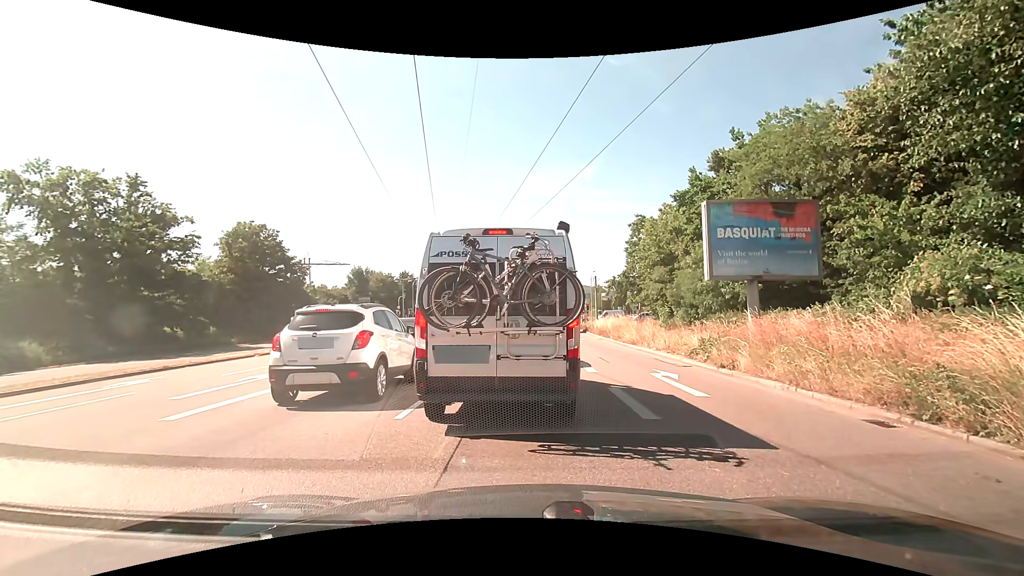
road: primary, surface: asphalt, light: Day
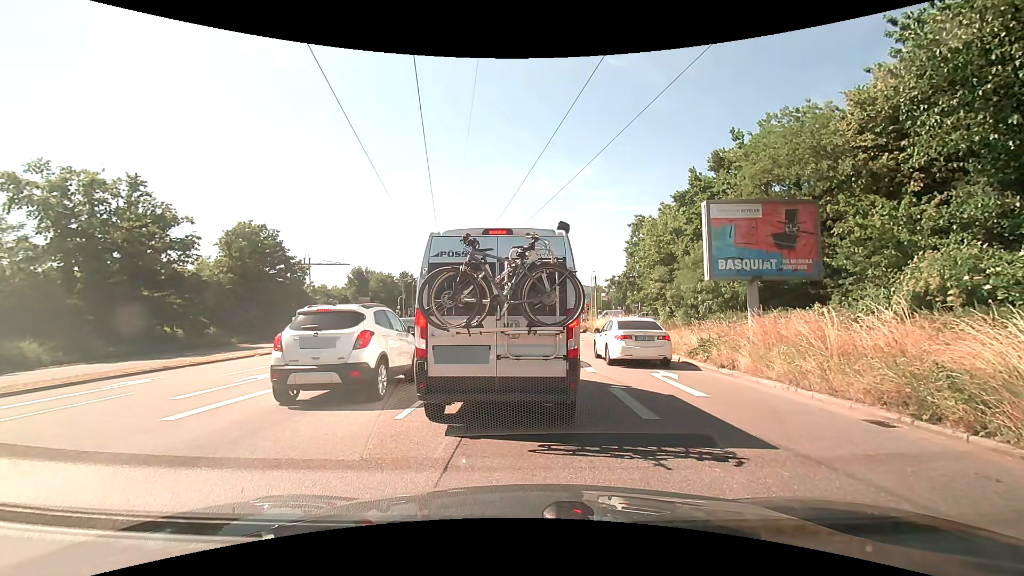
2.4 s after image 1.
(0.0, 0.0) m; 0°
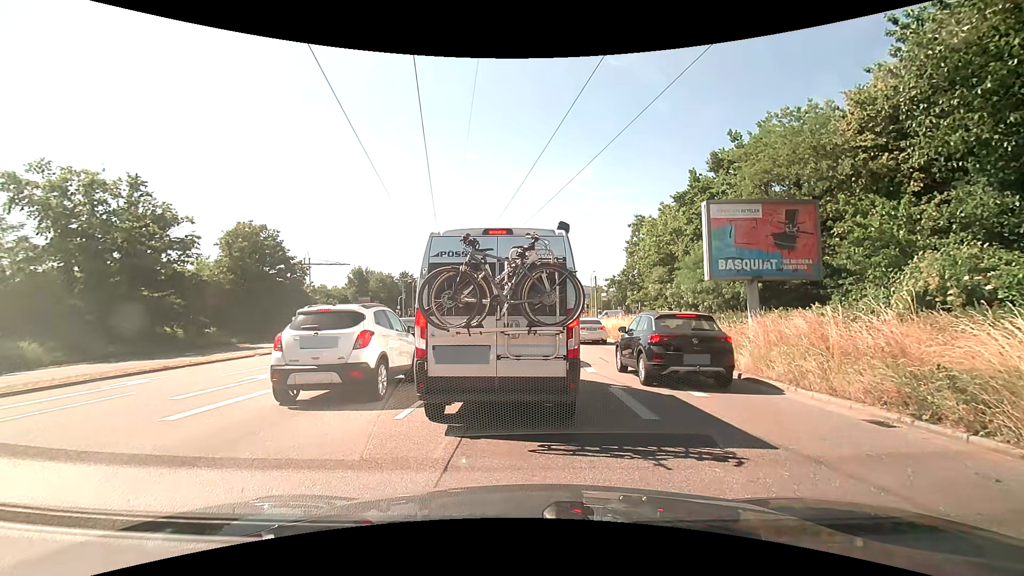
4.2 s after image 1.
(0.0, 0.0) m; 0°
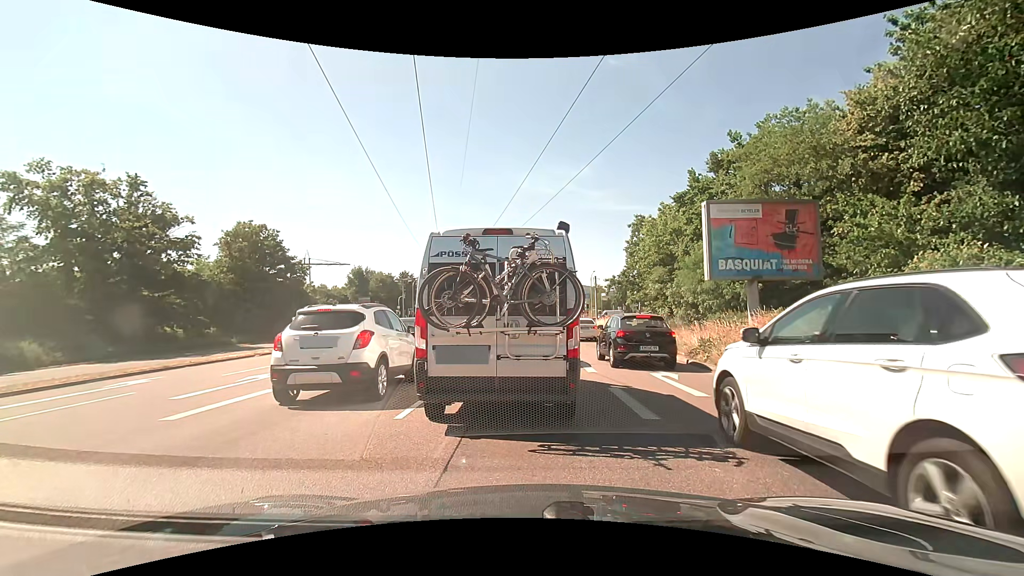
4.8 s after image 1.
(0.0, 0.0) m; 0°
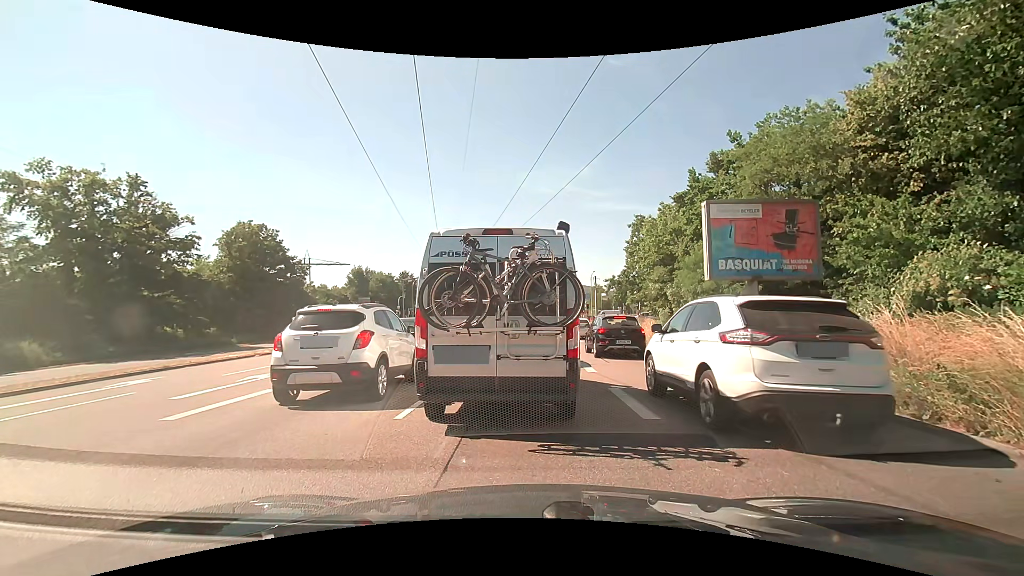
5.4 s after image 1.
(0.0, 0.0) m; 0°
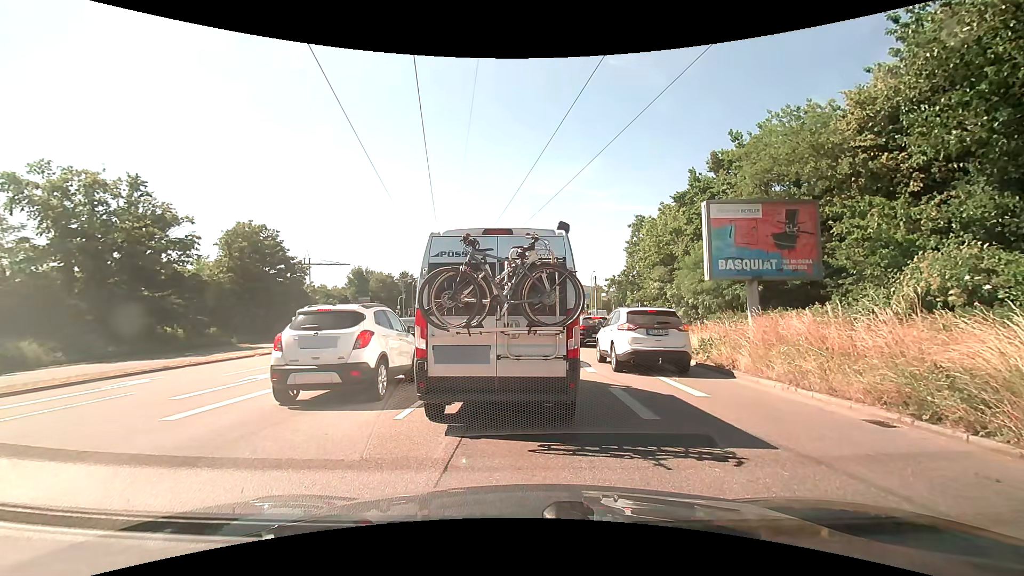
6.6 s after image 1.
(0.0, 0.0) m; 0°
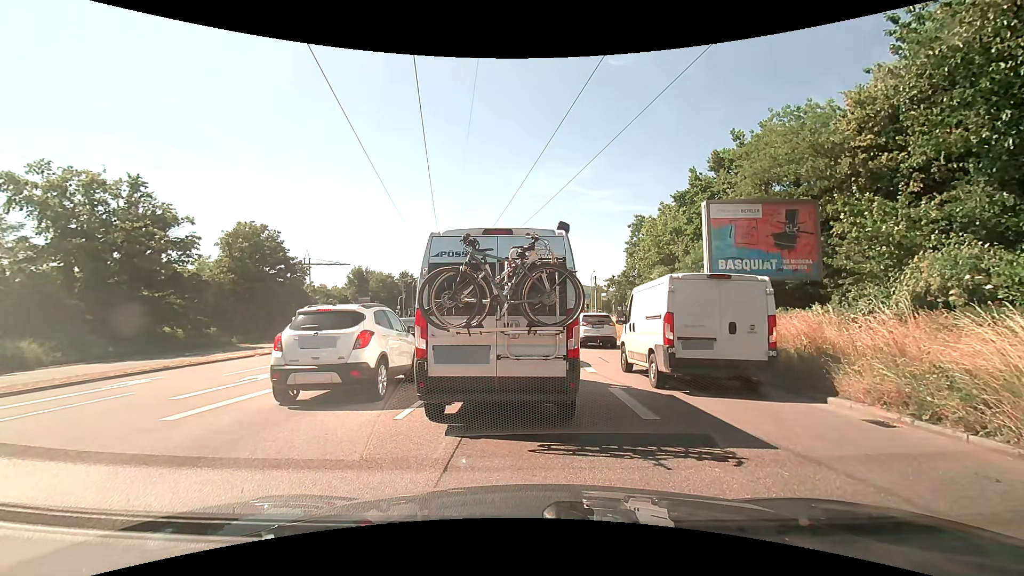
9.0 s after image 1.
(0.0, 0.0) m; 0°
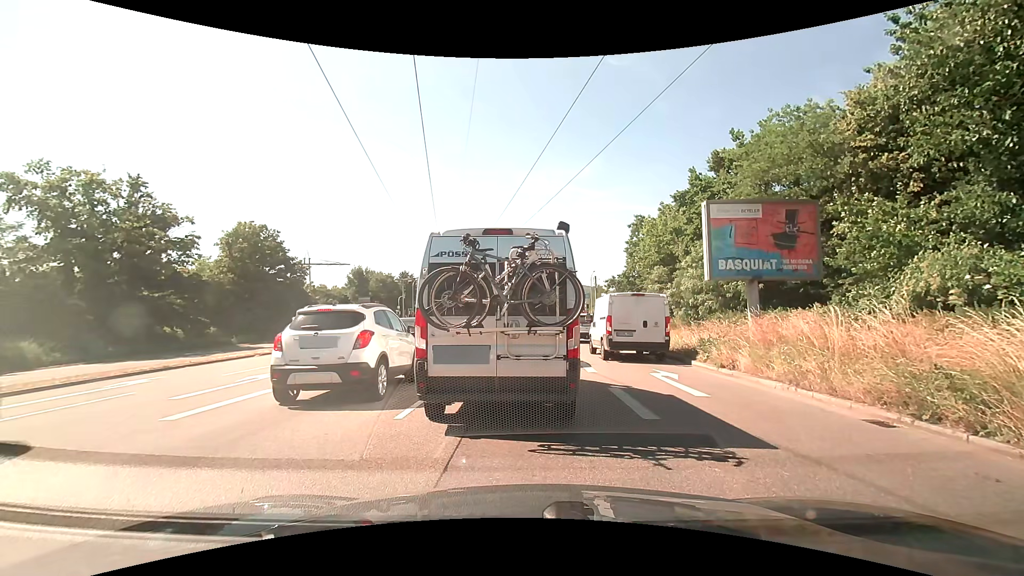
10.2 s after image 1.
(0.0, 0.0) m; 0°
